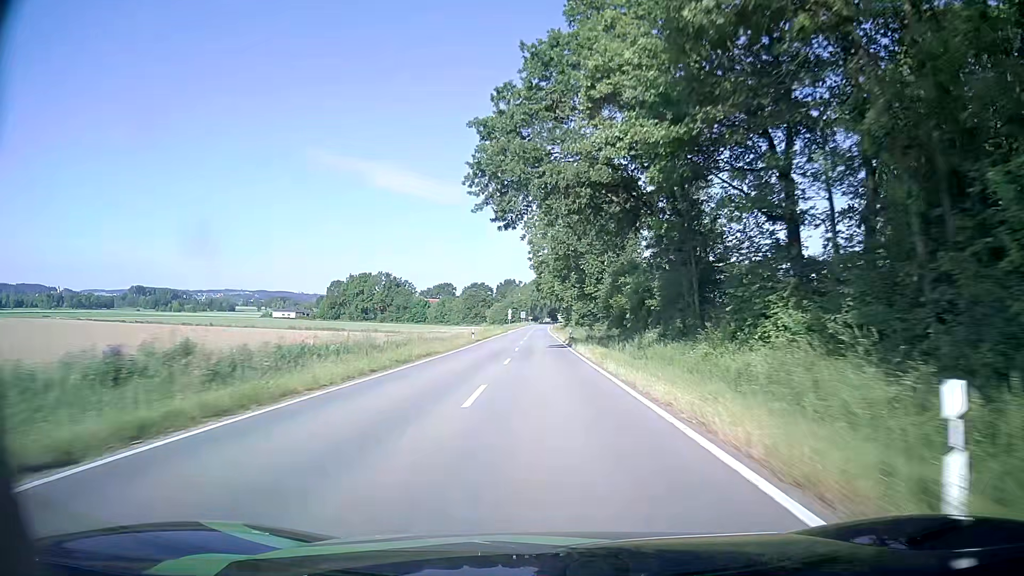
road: tertiary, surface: asphalt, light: Day
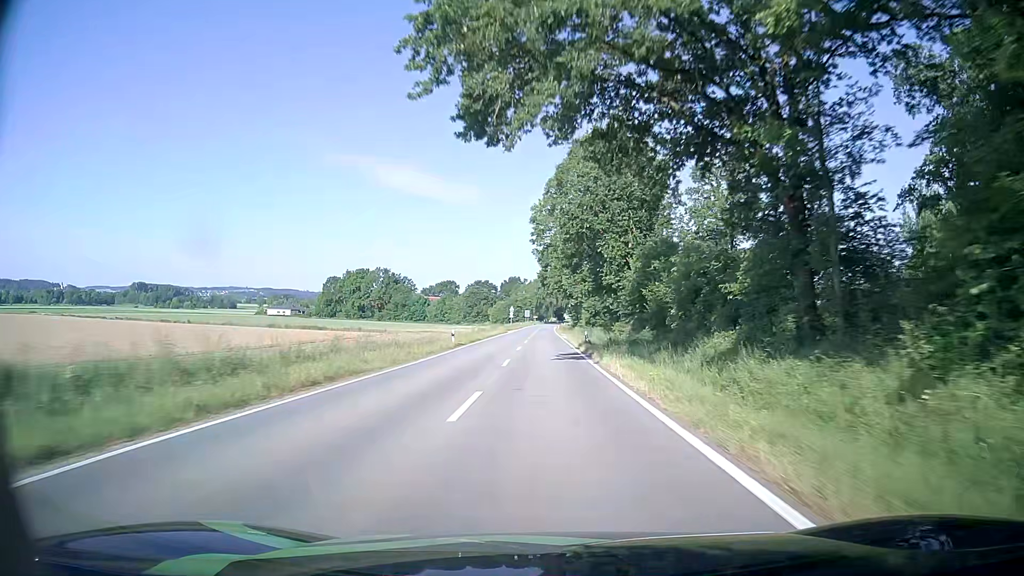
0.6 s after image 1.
(-0.1, +14.3) m; -1°
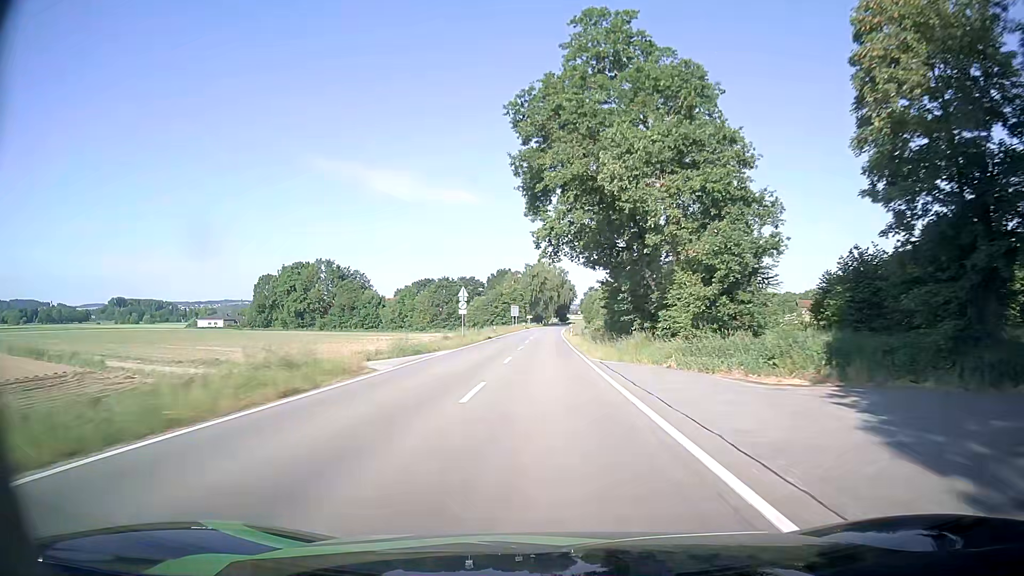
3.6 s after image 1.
(0.0, +72.5) m; 0°
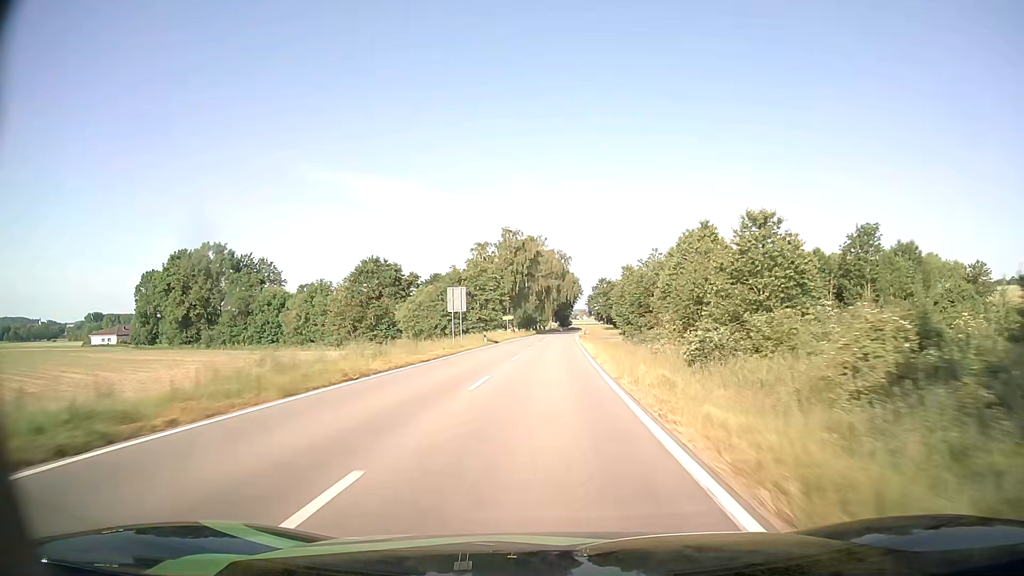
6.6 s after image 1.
(+0.2, +71.7) m; 0°
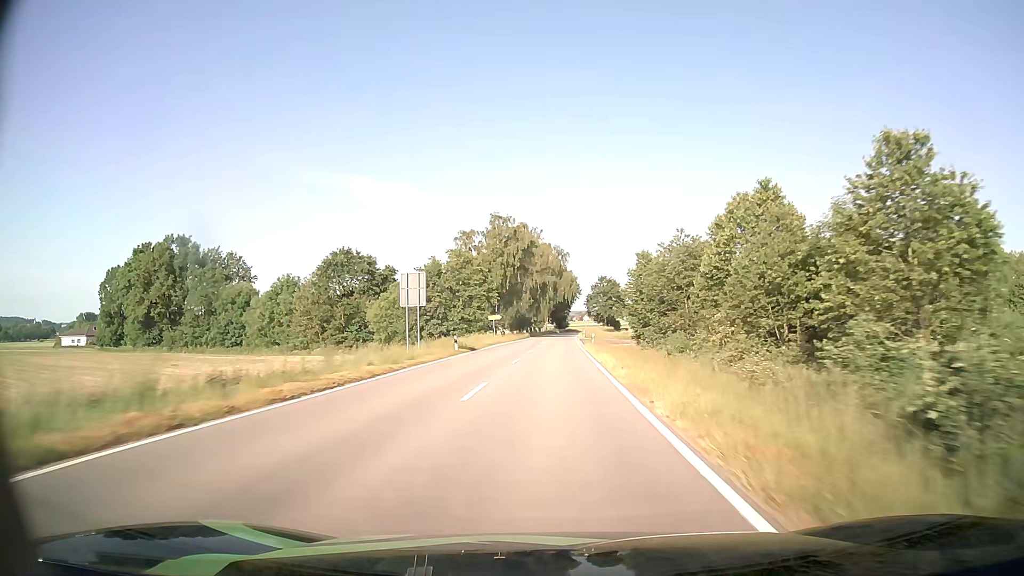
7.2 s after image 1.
(0.0, +14.2) m; 0°
(0, +10) (0, +20) (0, +30) (0, +40) (+1, +50) (+1, +60) (+2, +70) (+2, +80) (+2, +90) (+3, +100) m
